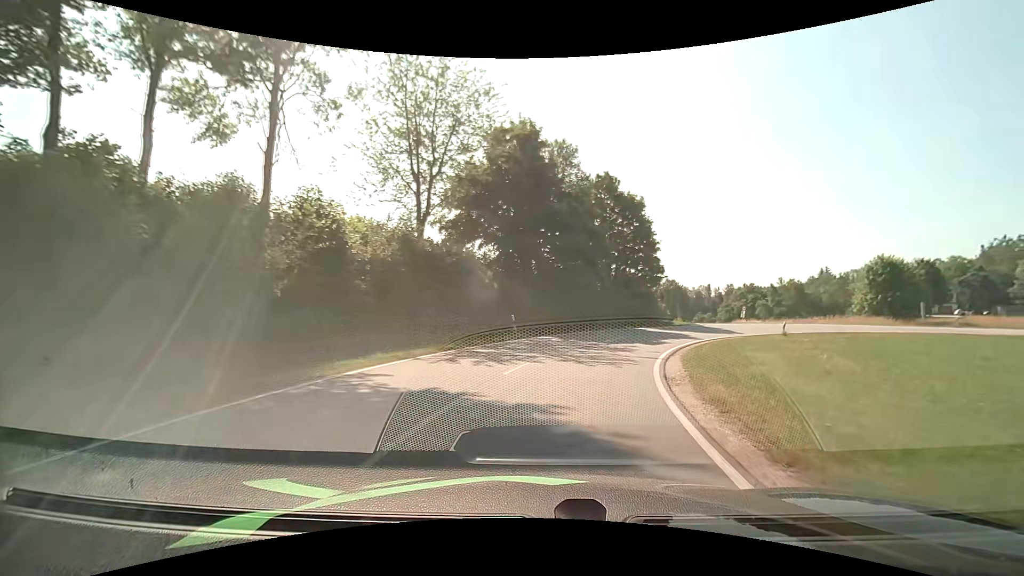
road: tertiary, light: Day
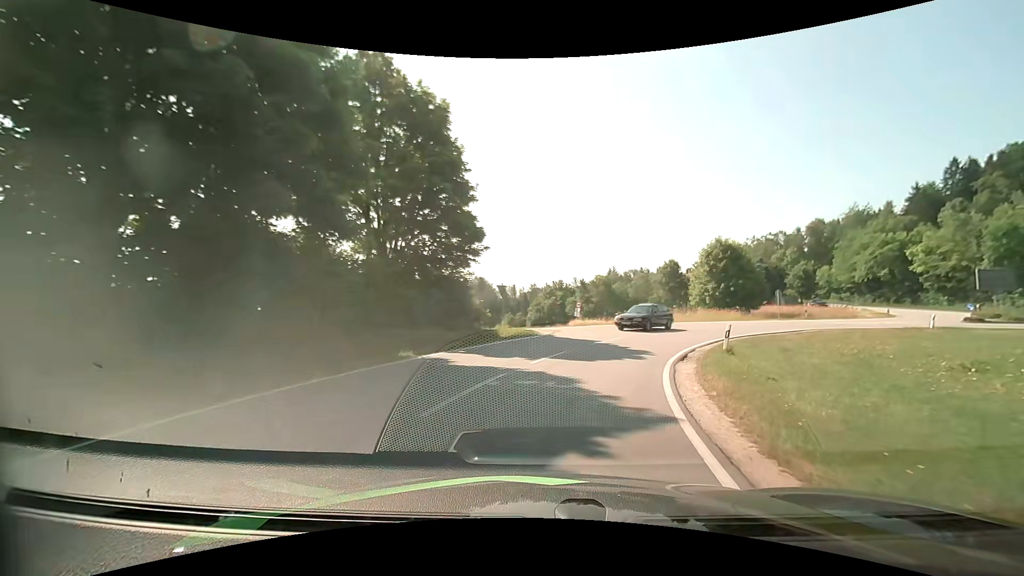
(+3.9, +21.4) m; +21°
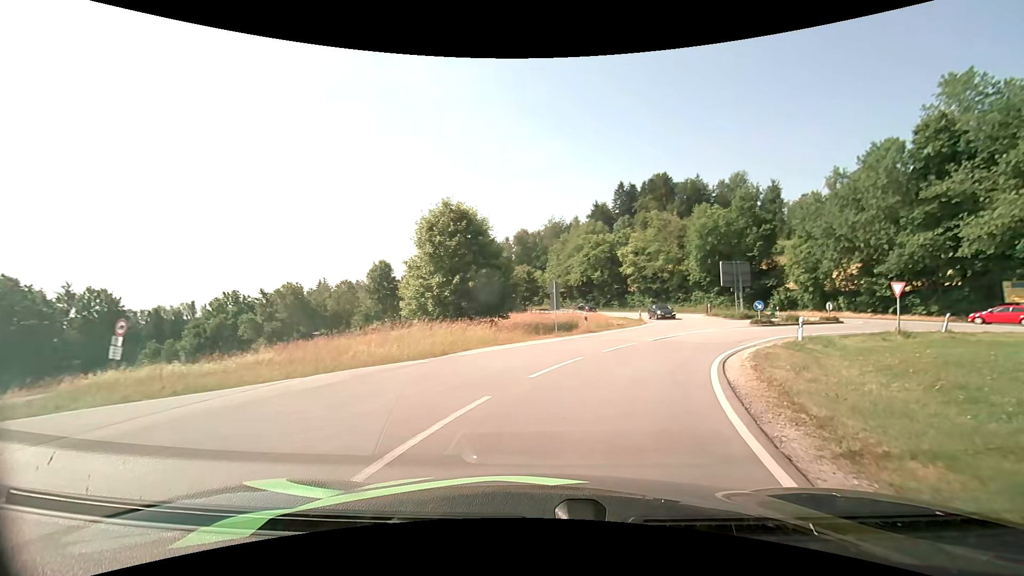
(+6.7, +24.9) m; +31°
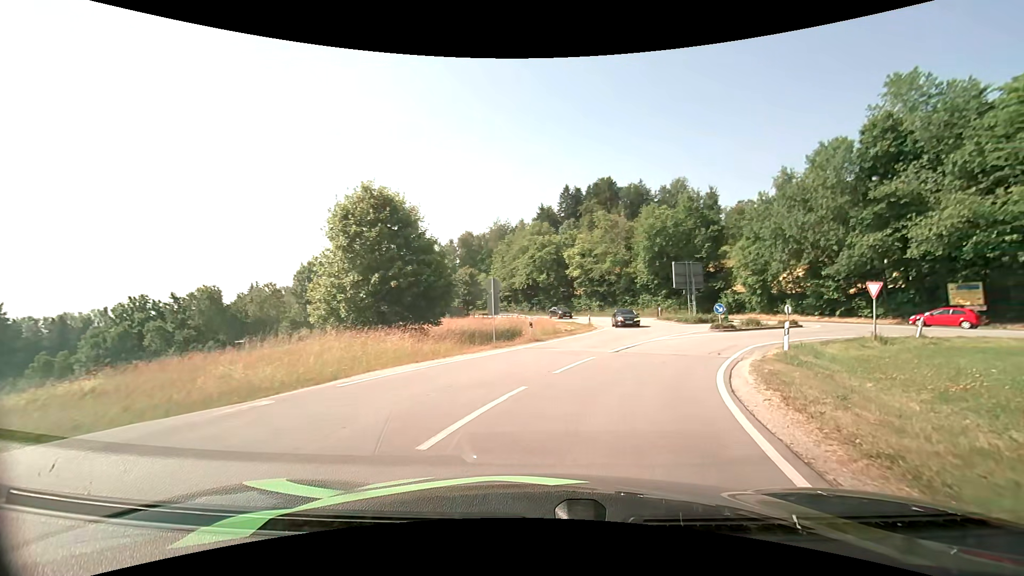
(+0.3, +4.6) m; +7°
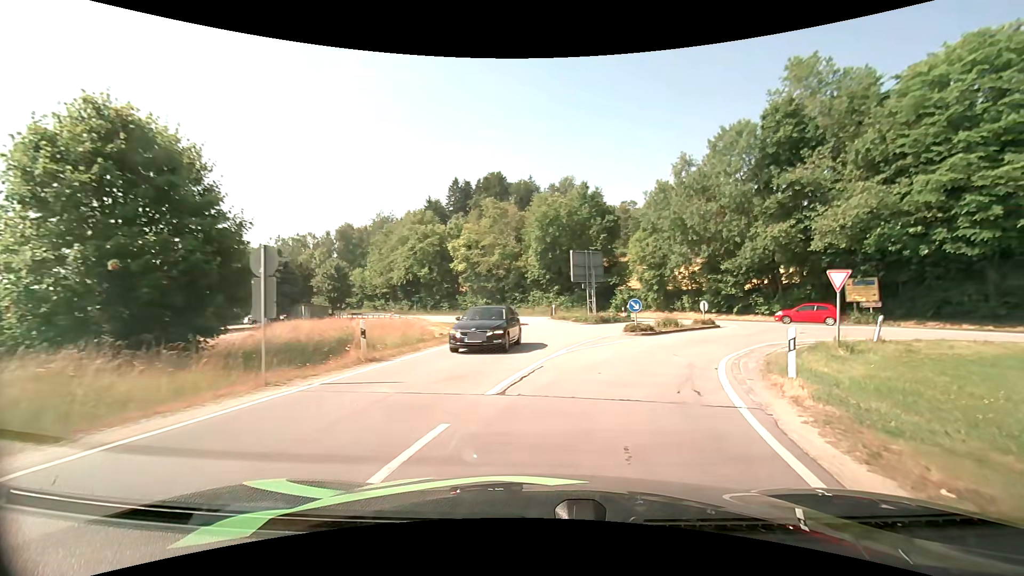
(+0.9, +8.6) m; +12°
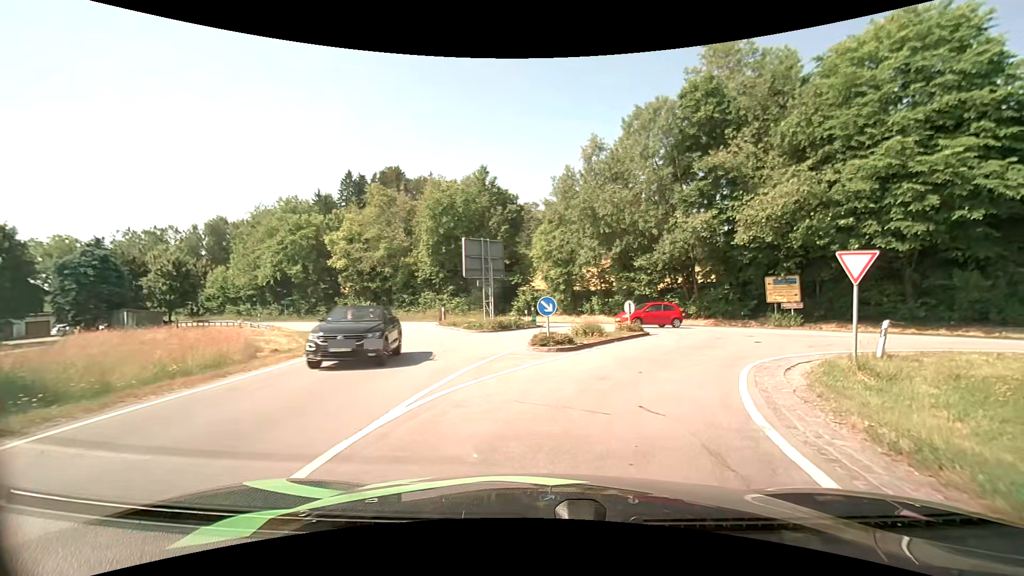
(+0.8, +7.9) m; +11°
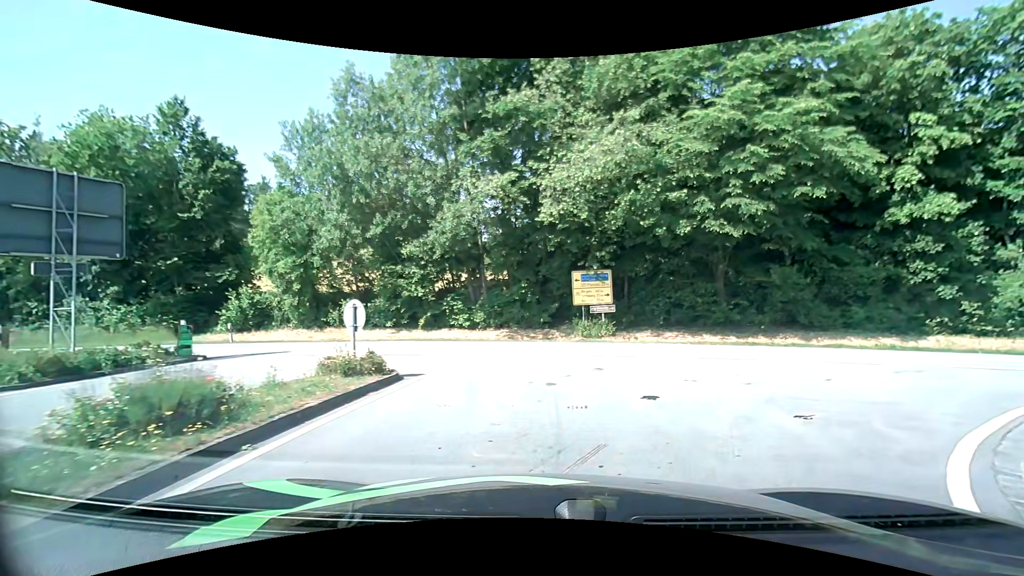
(+2.6, +12.5) m; +25°
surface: asphalt
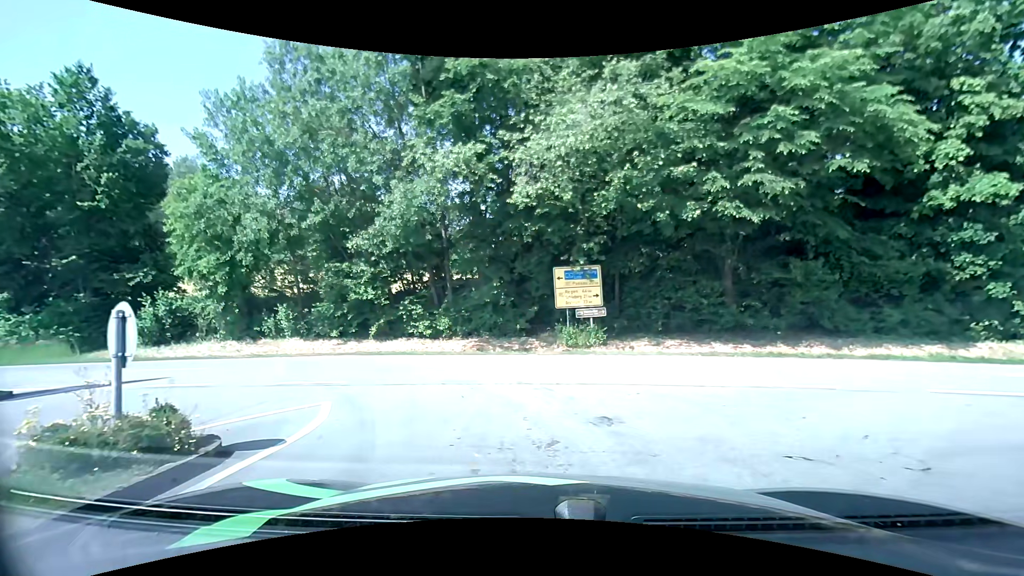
(+0.2, +4.5) m; +2°
(-2, +10) (-10, +16) (-19, +18) (-29, +20) (-39, +21) (-49, +23) (-59, +24) (-69, +25) (-79, +26) (-89, +26) m
